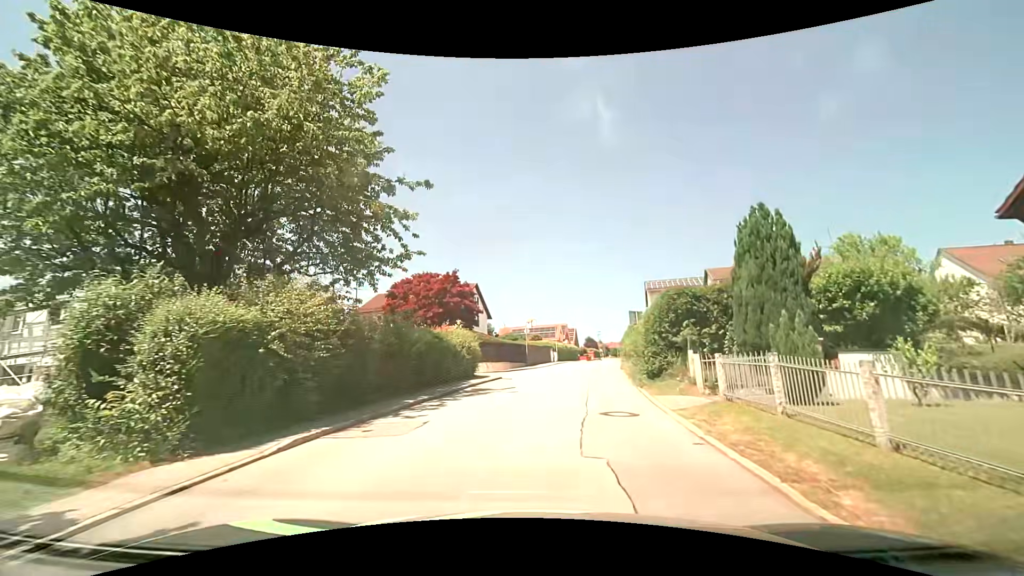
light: Day
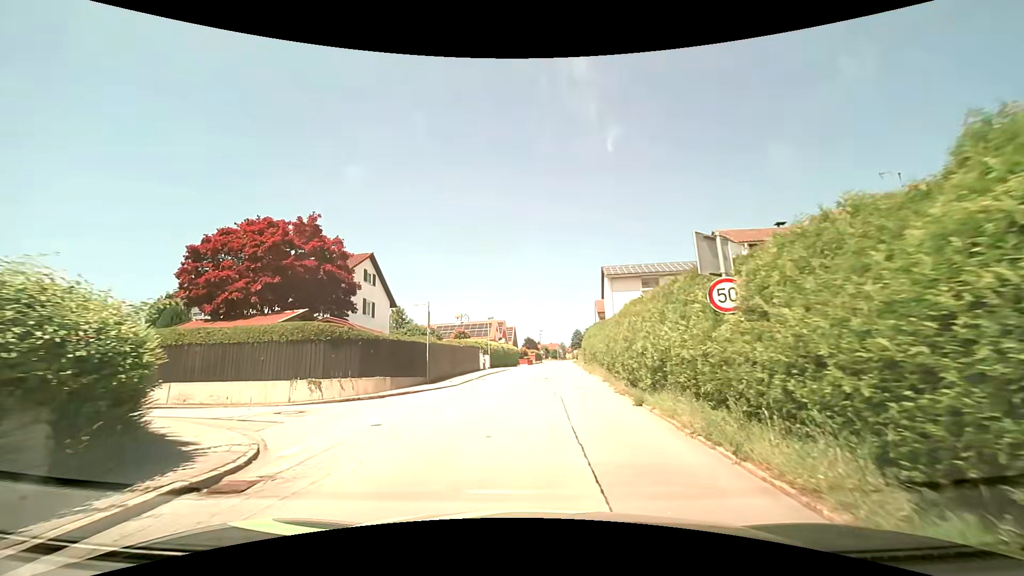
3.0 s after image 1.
(+1.1, +19.1) m; +7°
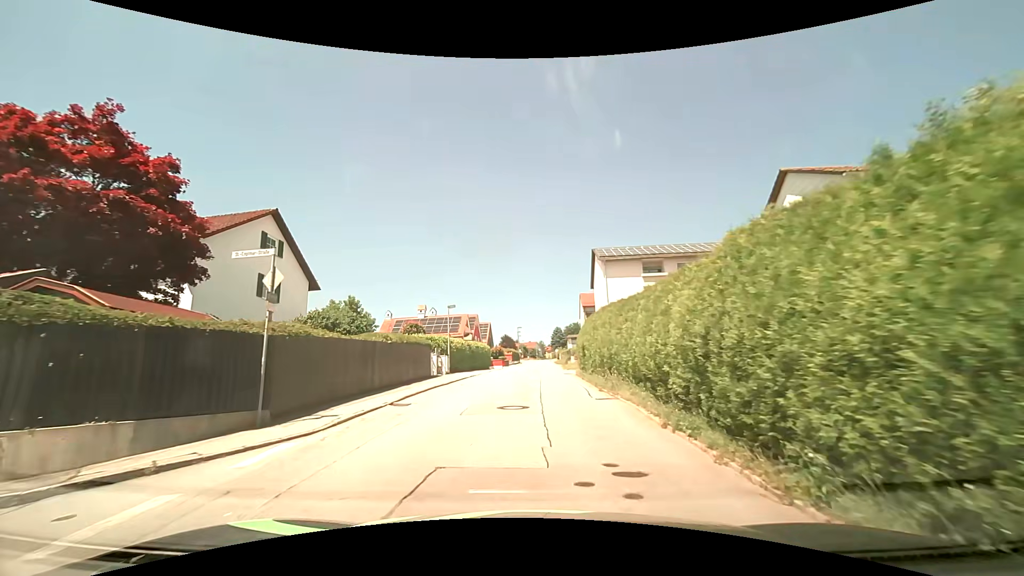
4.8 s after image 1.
(+0.2, +12.2) m; +3°
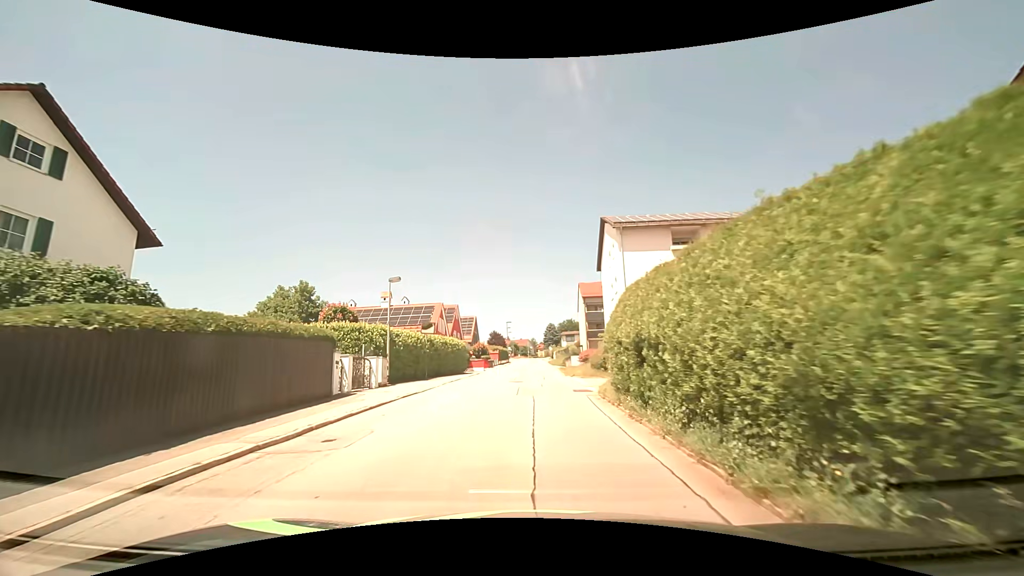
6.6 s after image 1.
(0.0, +13.5) m; 0°
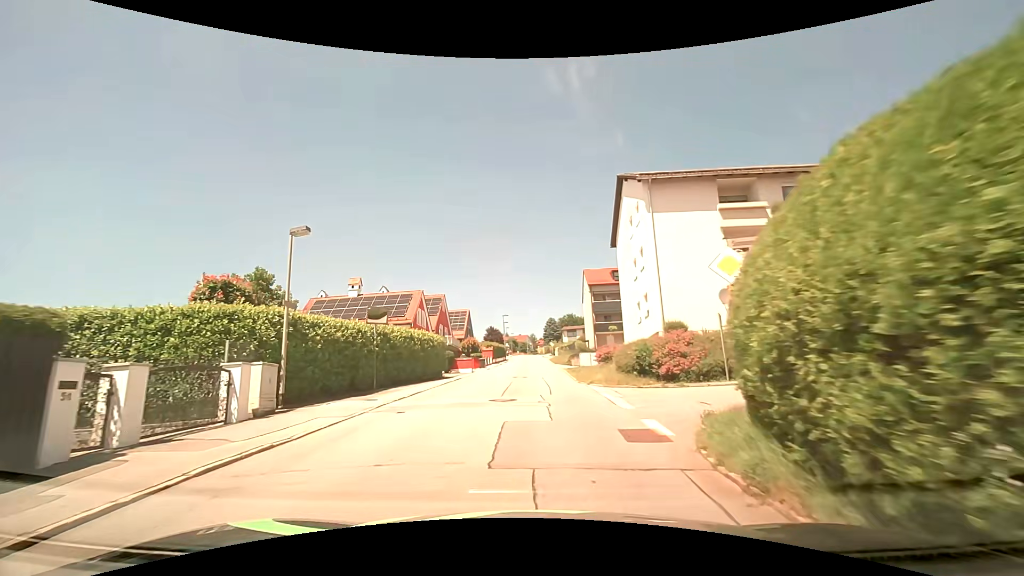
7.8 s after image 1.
(0.0, +9.7) m; 0°
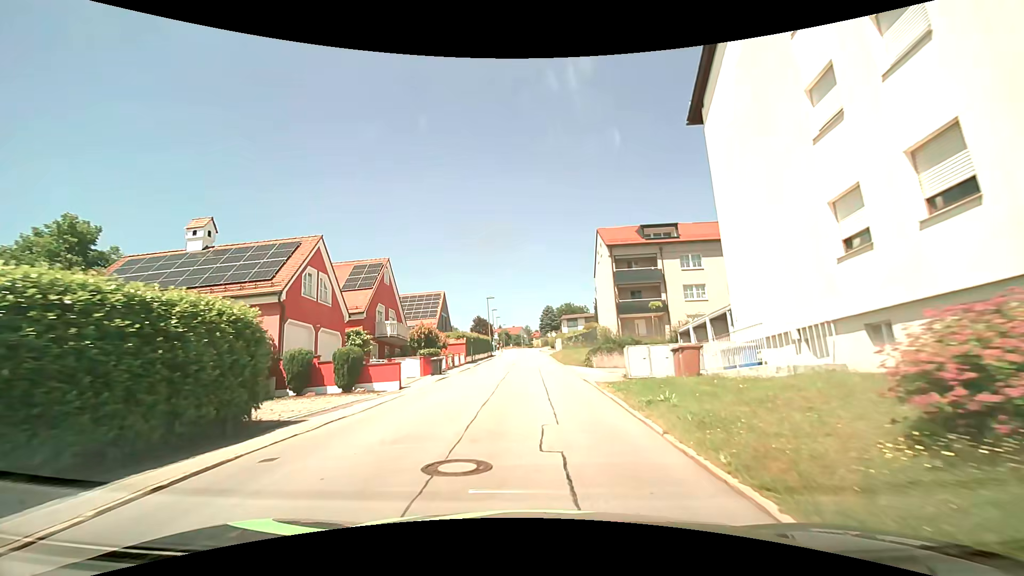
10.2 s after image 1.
(+0.1, +21.3) m; +1°
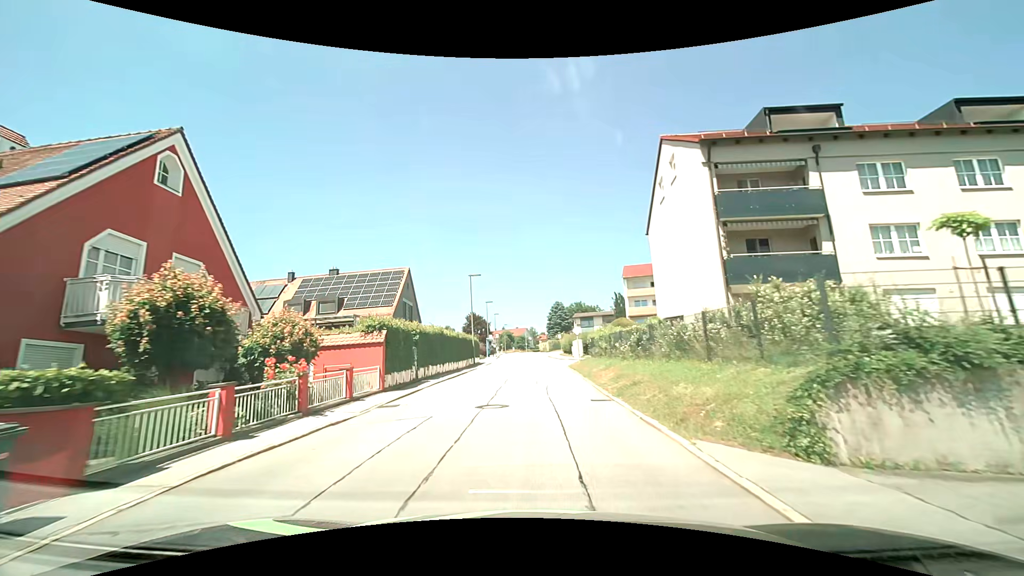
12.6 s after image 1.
(-0.1, +23.7) m; -1°
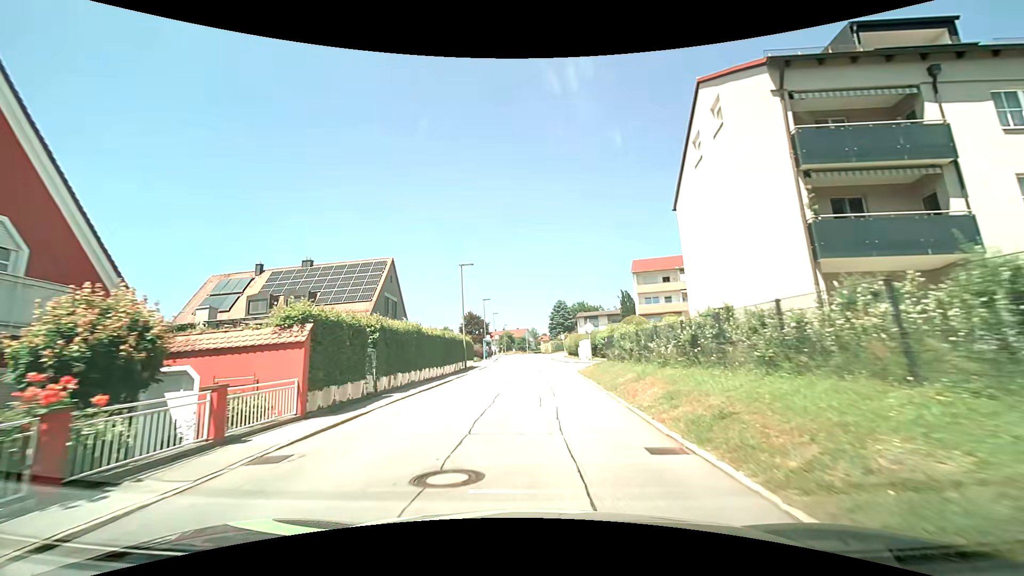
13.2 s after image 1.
(0.0, +6.1) m; 0°
(0, +10) (0, +20) (0, +30) (0, +40) (0, +50) (0, +60) (0, +70) (-1, +80) (-1, +90) (-1, +100) m
